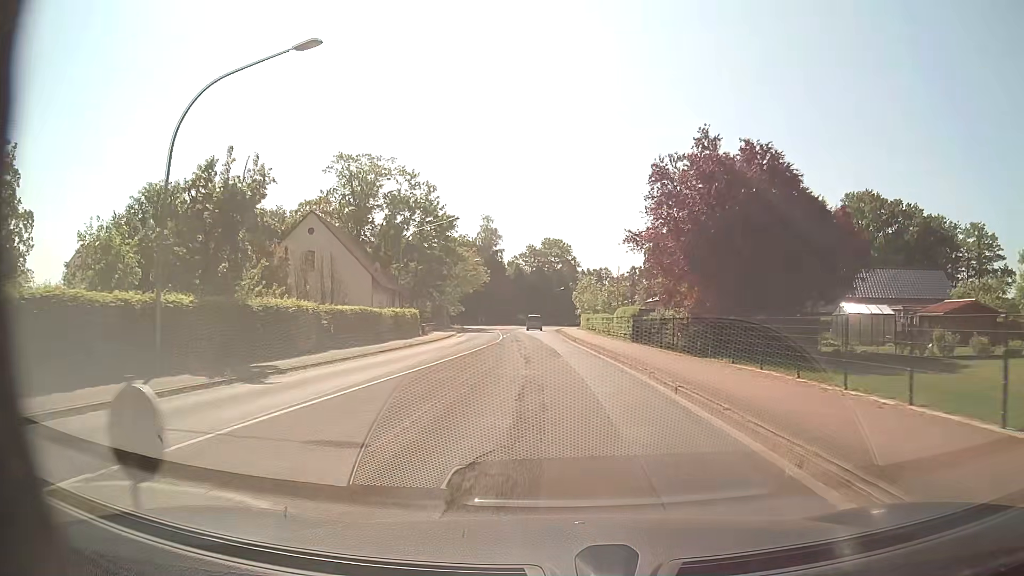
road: secondary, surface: asphalt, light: Day
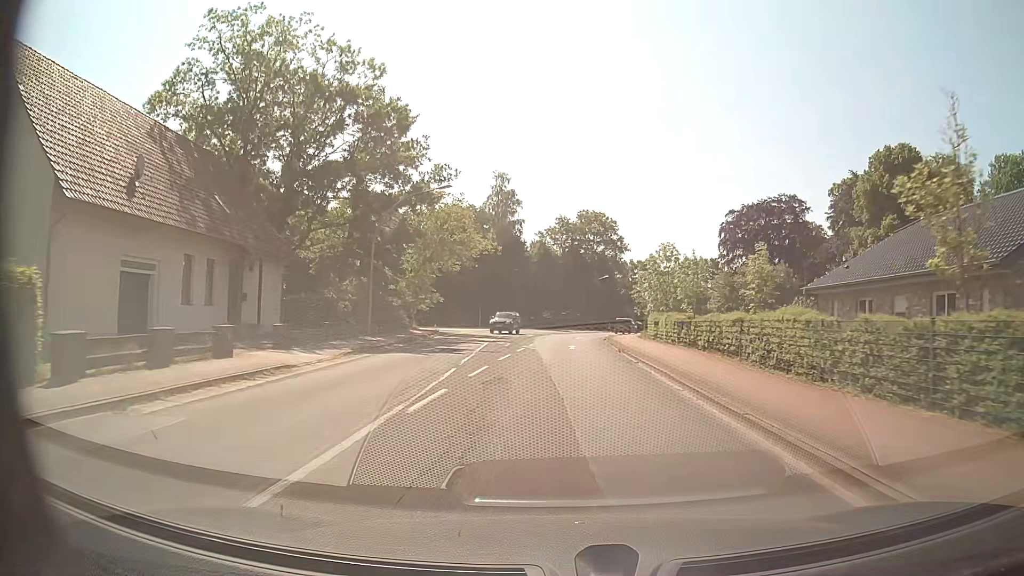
(-1.6, +40.3) m; -3°
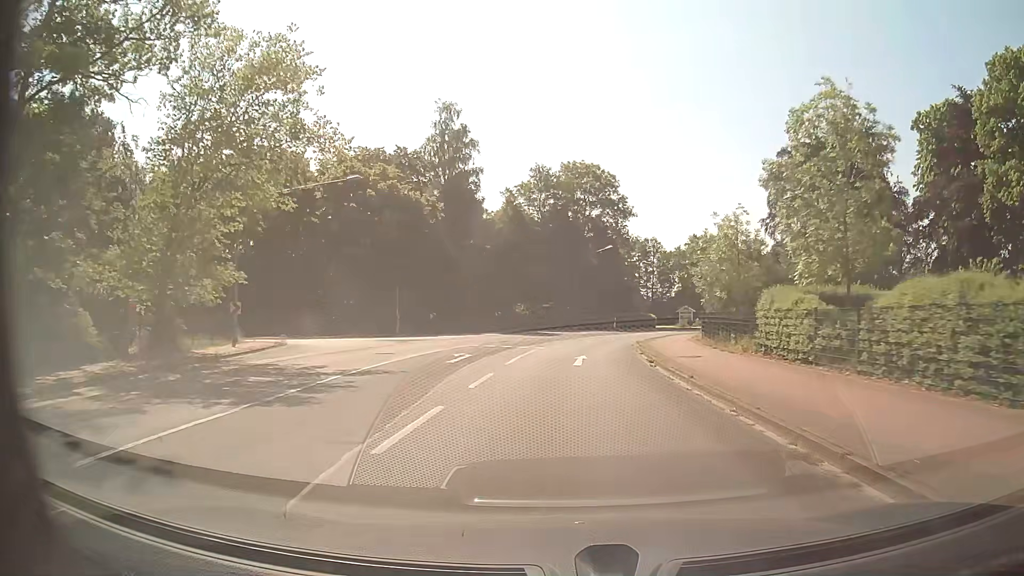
(+0.6, +32.3) m; +1°
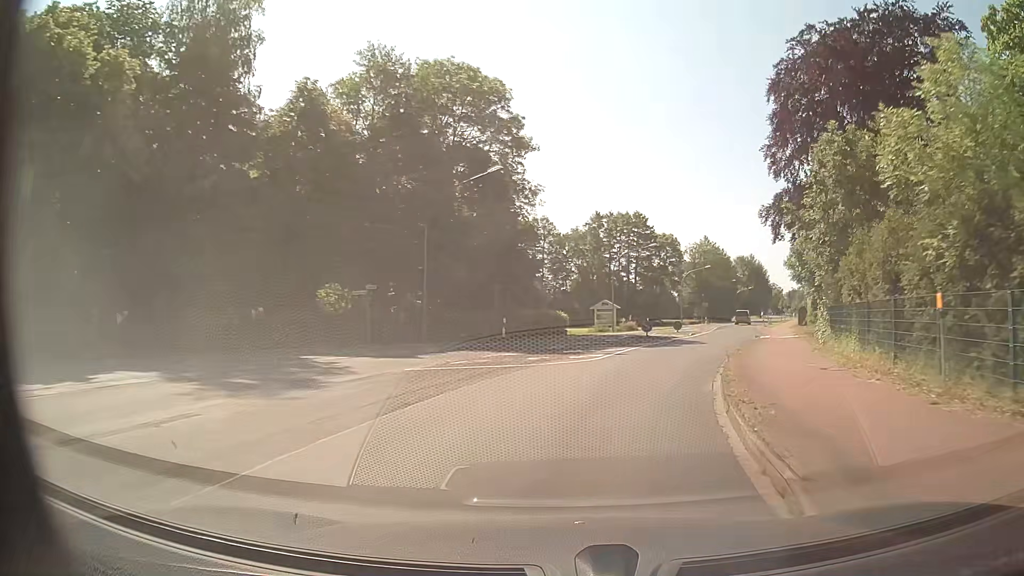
(+1.8, +32.4) m; +10°
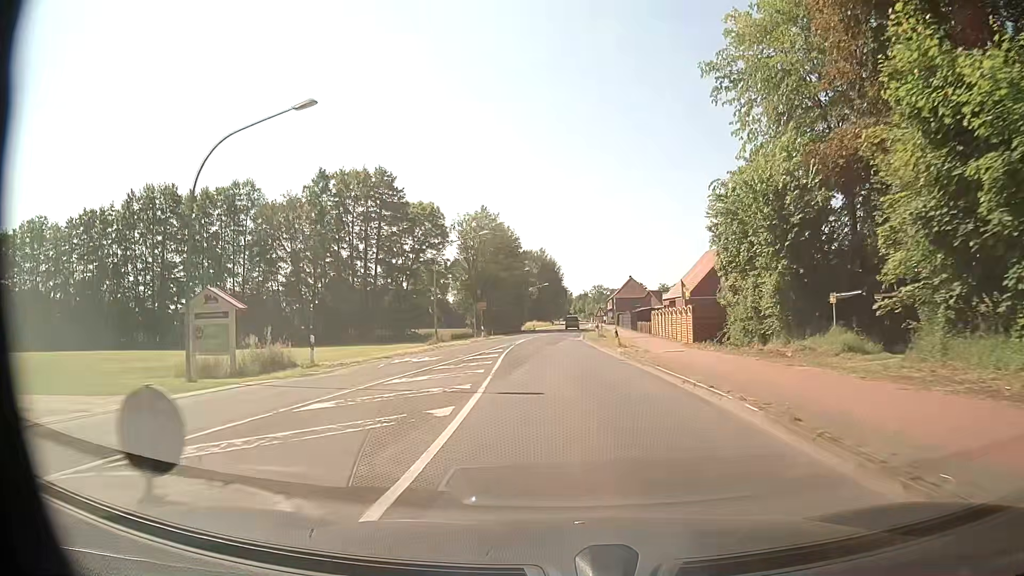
(+8.8, +39.1) m; +19°
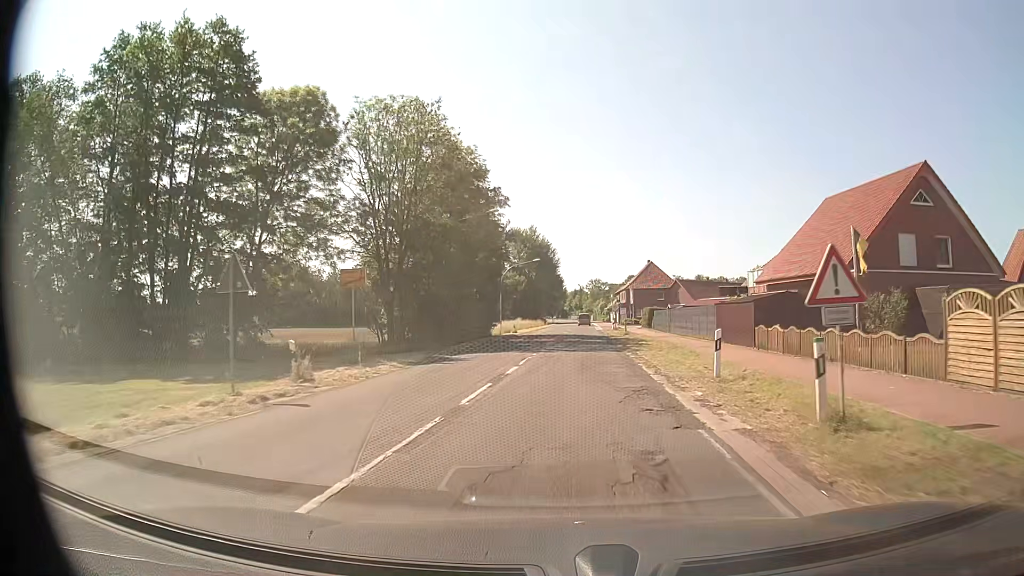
(-0.4, +40.5) m; +1°
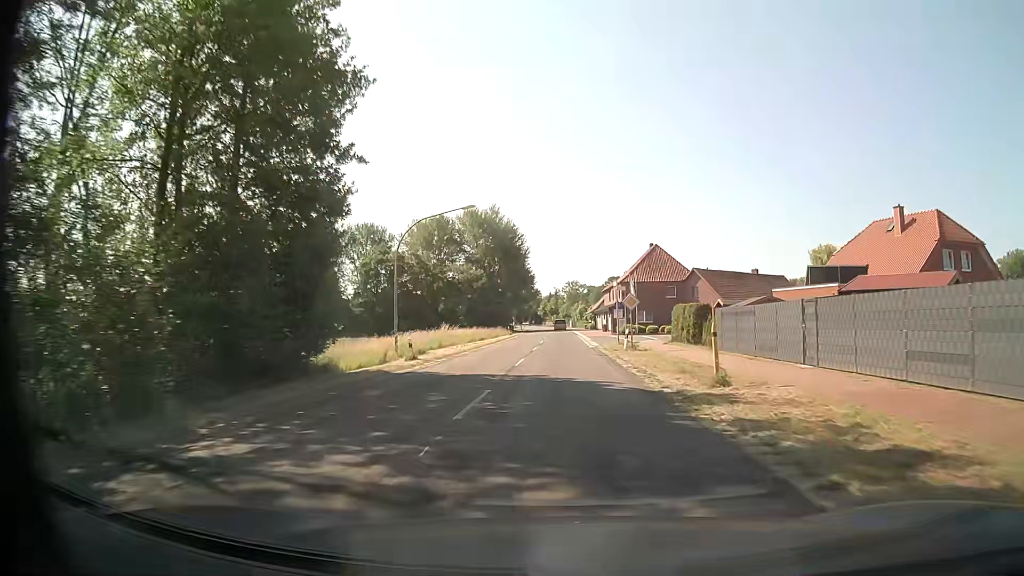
(+0.8, +34.7) m; +2°
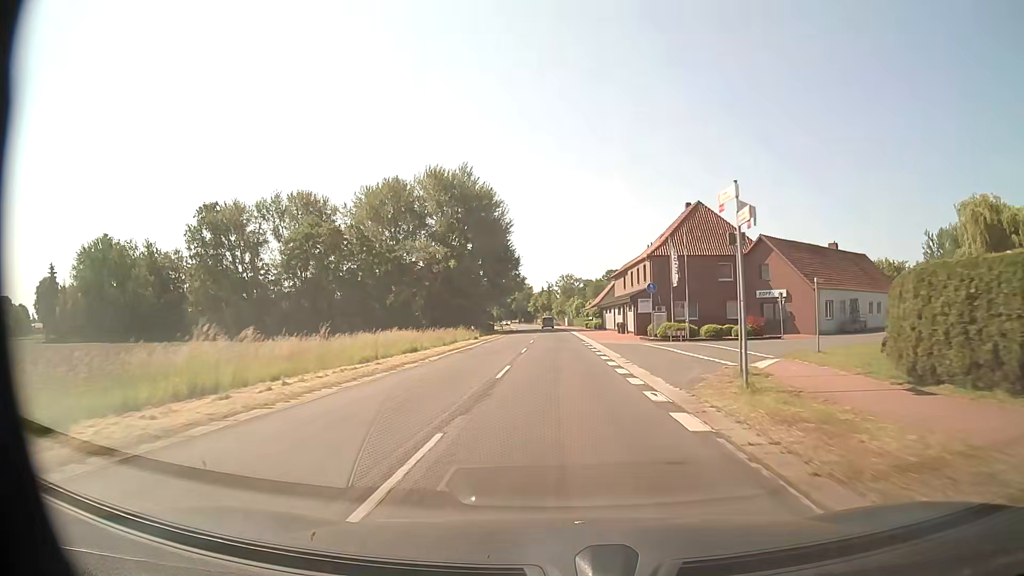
(0.0, +29.4) m; +1°
(0, +10) (0, +20) (0, +30) (0, +40) (0, +50) (-1, +60) (-1, +70) (-1, +80) (-1, +90) (-2, +100) m
